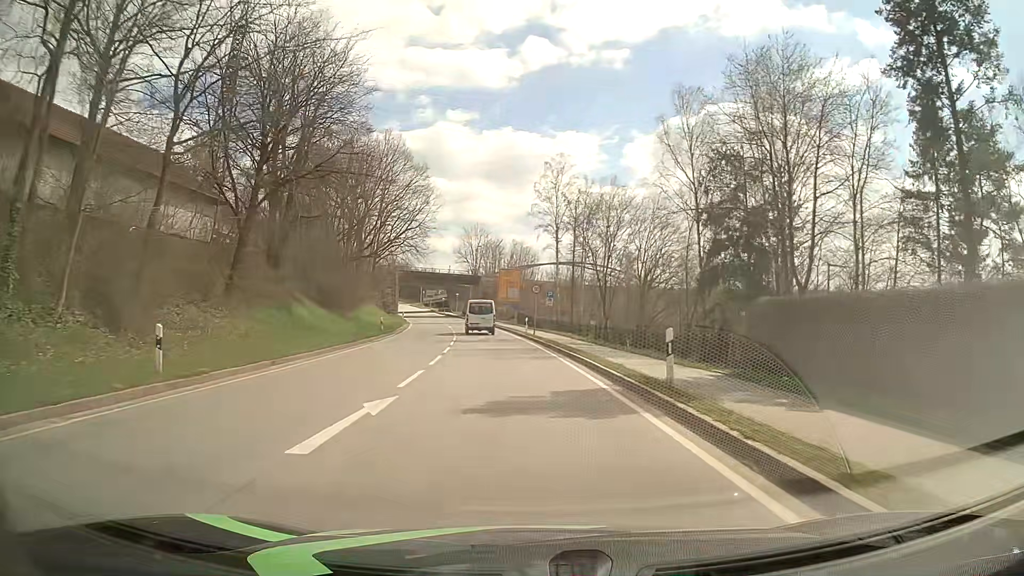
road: primary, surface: asphalt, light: Day
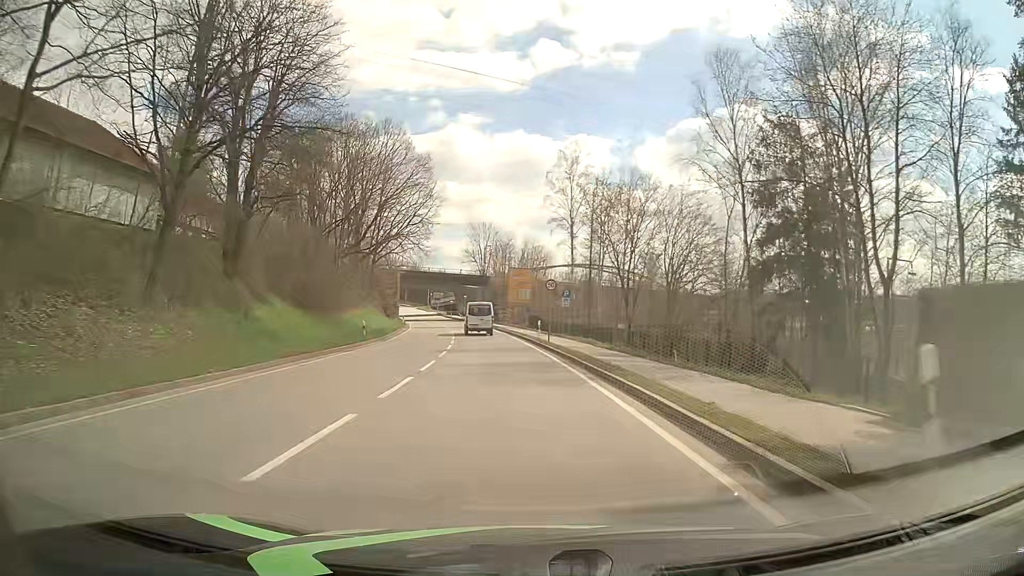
(-0.1, +7.7) m; -1°
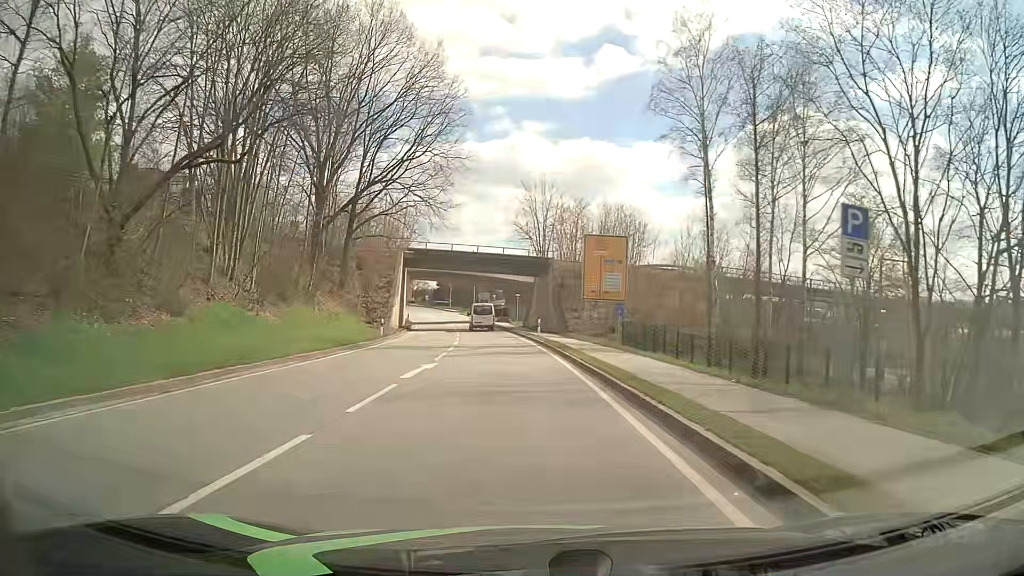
(-2.1, +38.2) m; -6°
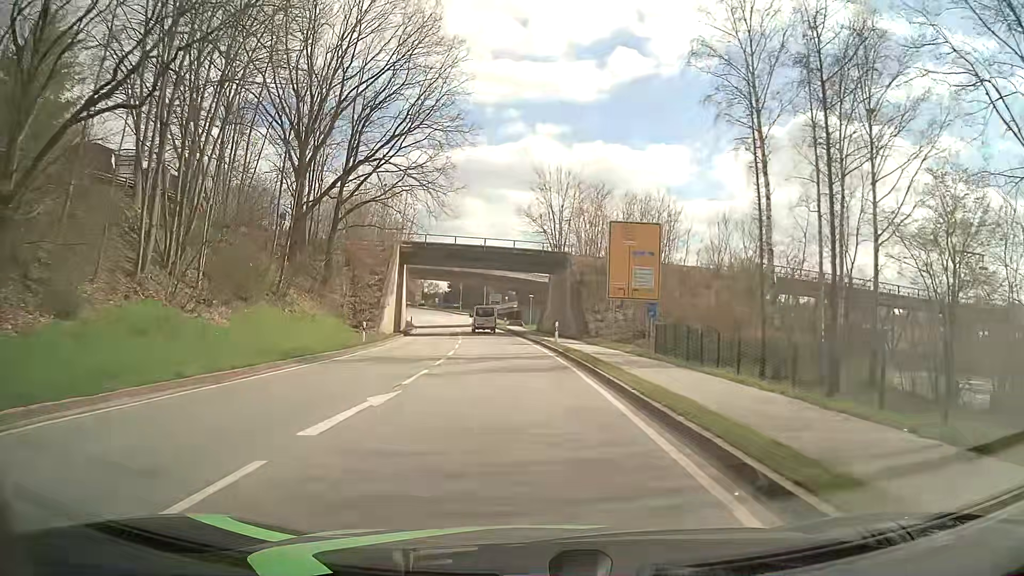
(-0.1, +7.6) m; -1°
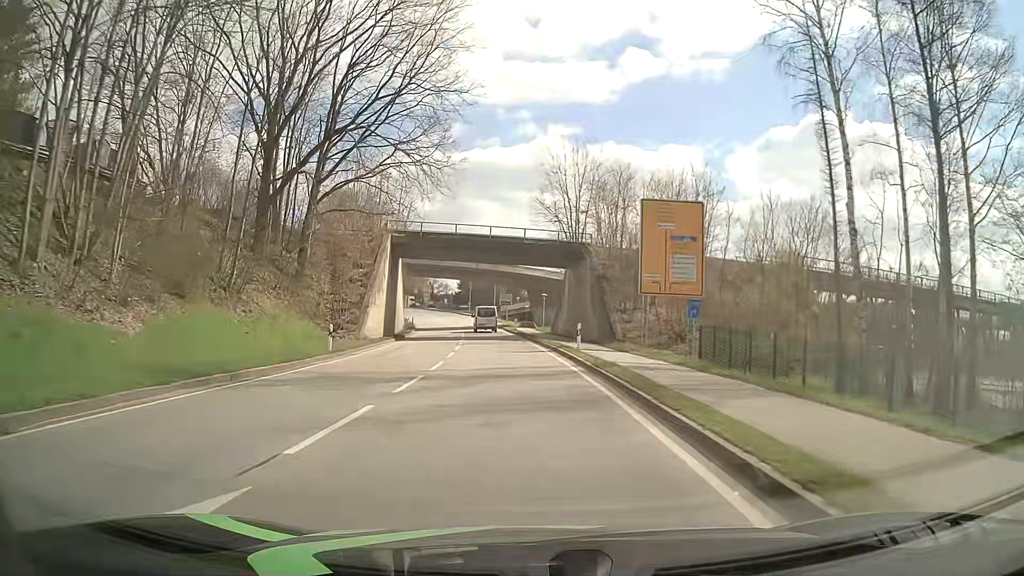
(-0.1, +7.6) m; 0°
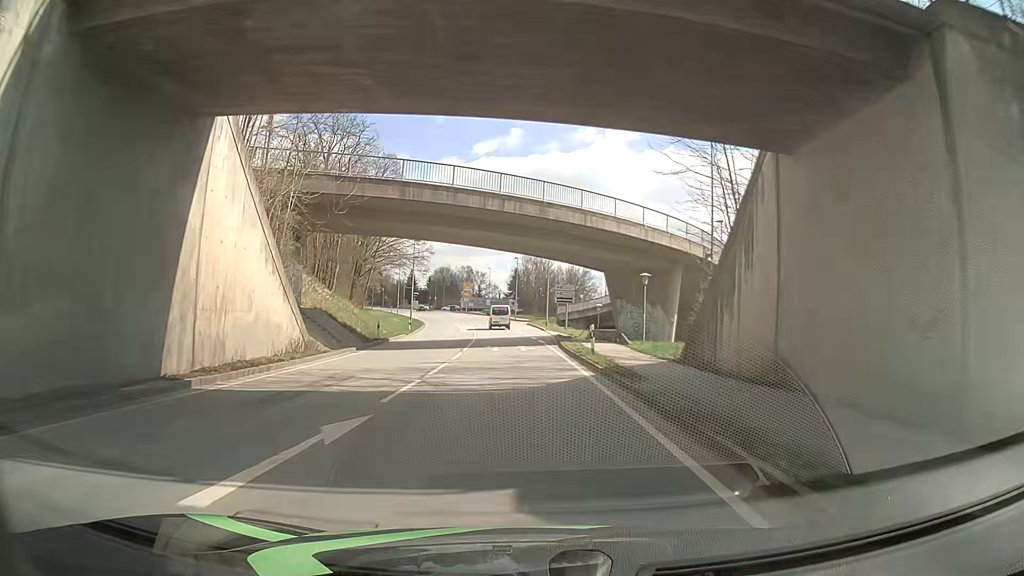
(-1.8, +37.9) m; -6°
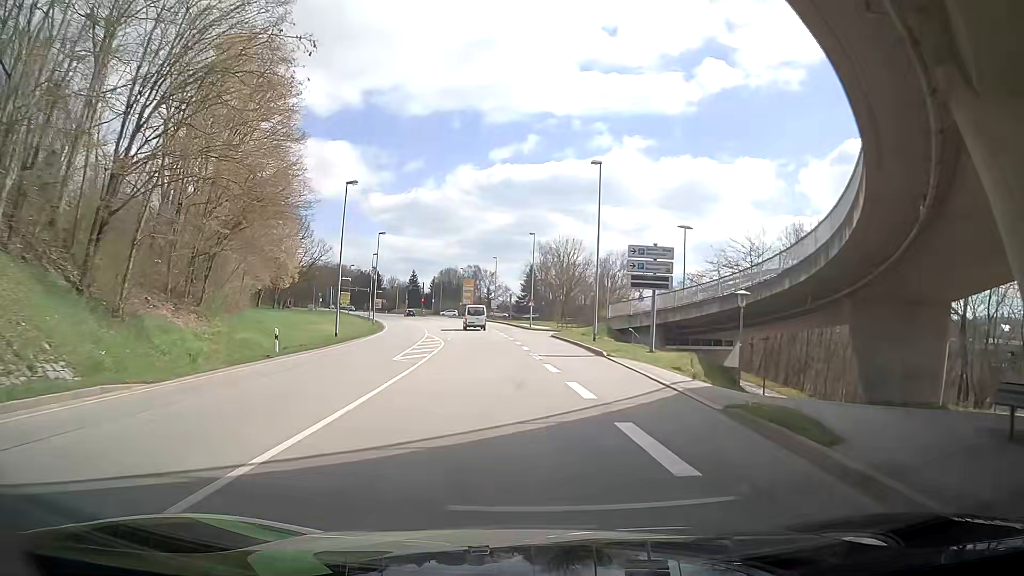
(-1.1, +37.9) m; -2°
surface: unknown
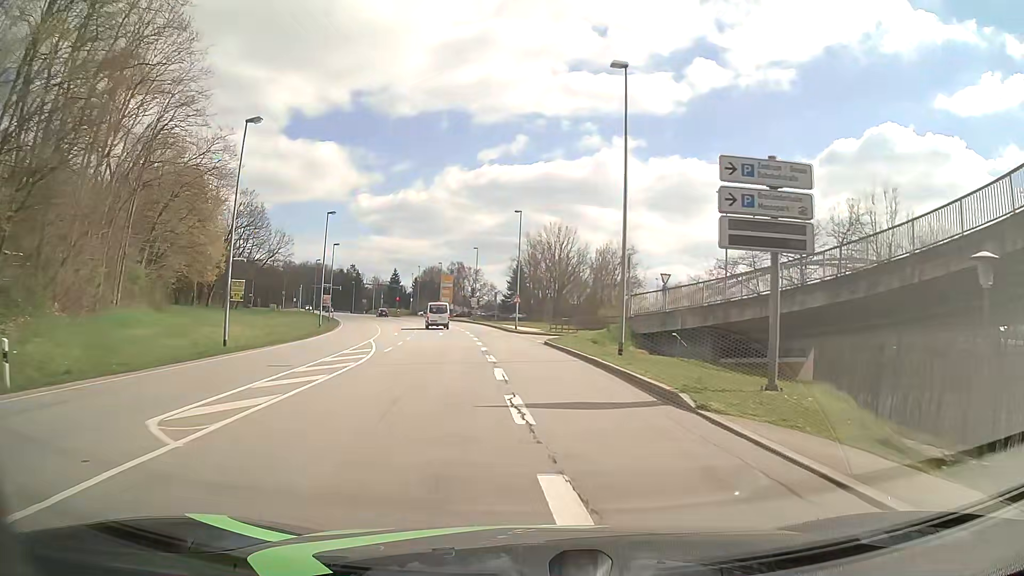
(+0.3, +15.1) m; +2°
